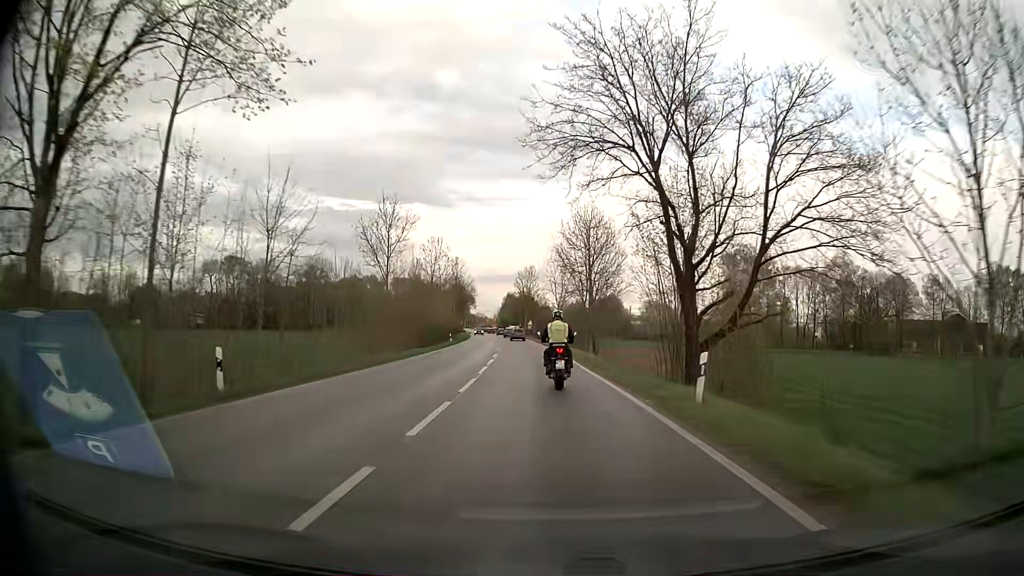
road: secondary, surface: asphalt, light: Day
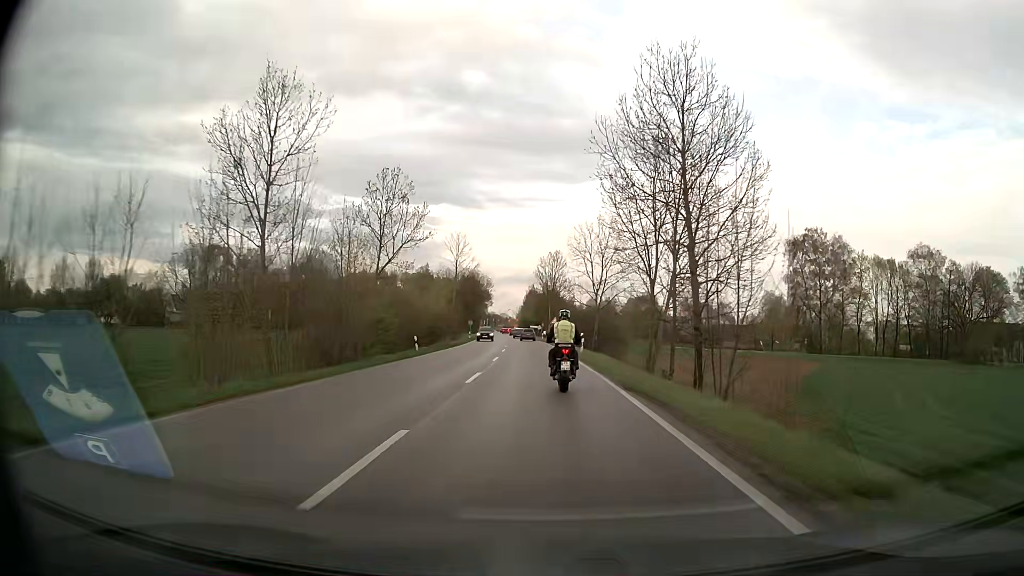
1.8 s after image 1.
(-0.6, +27.7) m; -3°
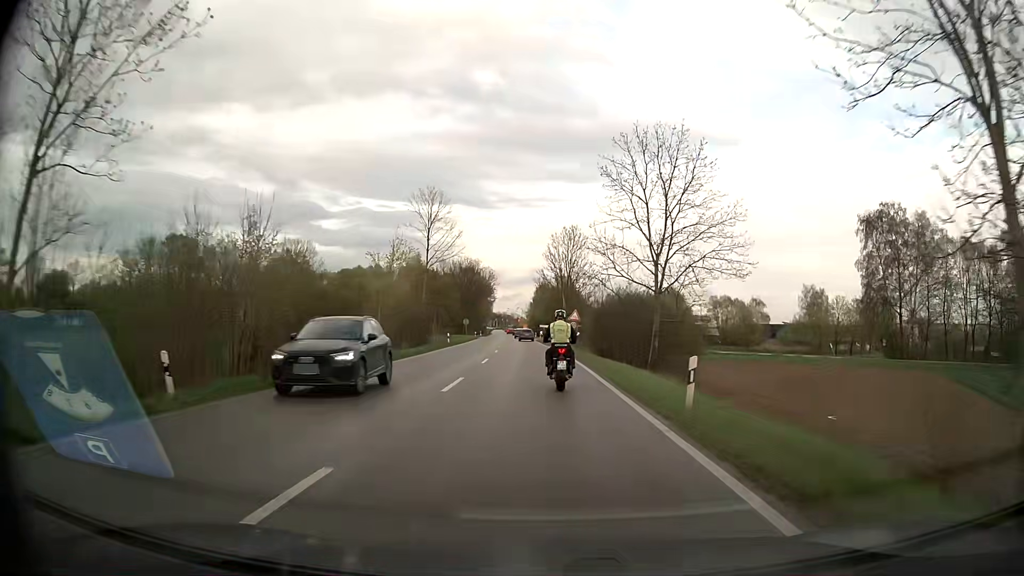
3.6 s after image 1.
(-0.1, +26.7) m; 0°
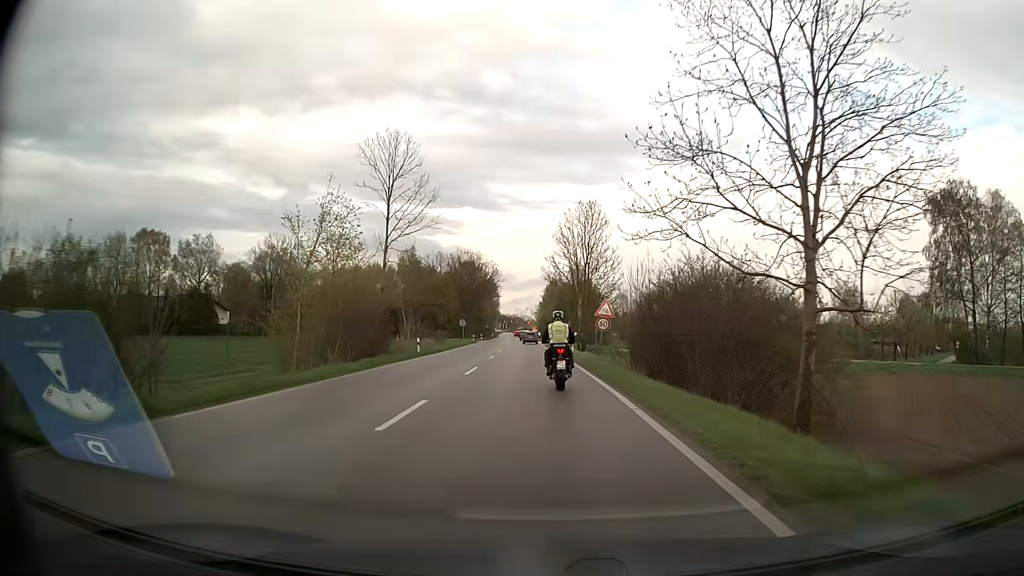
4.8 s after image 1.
(-0.2, +17.4) m; -1°
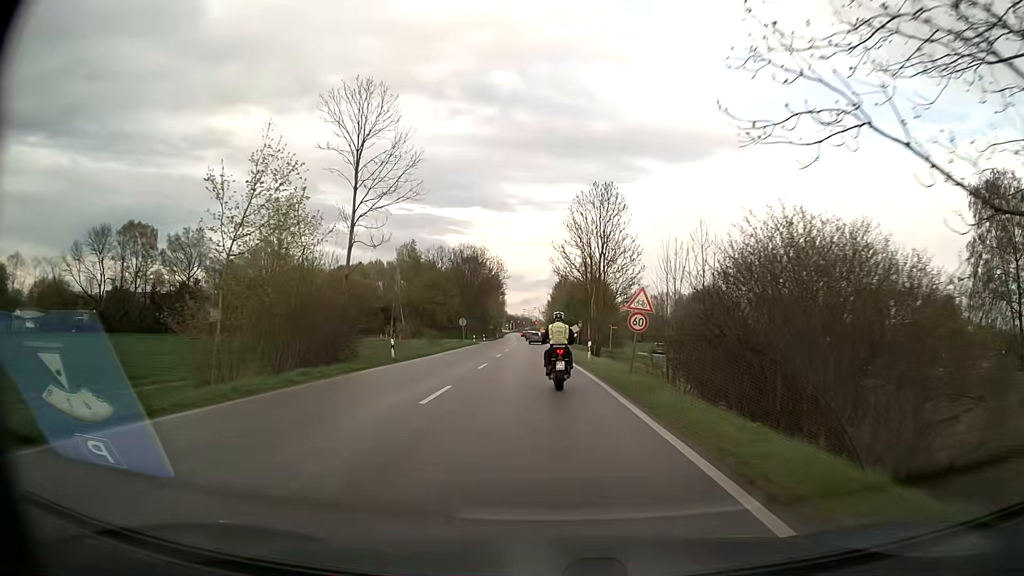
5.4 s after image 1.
(-0.1, +8.6) m; -1°
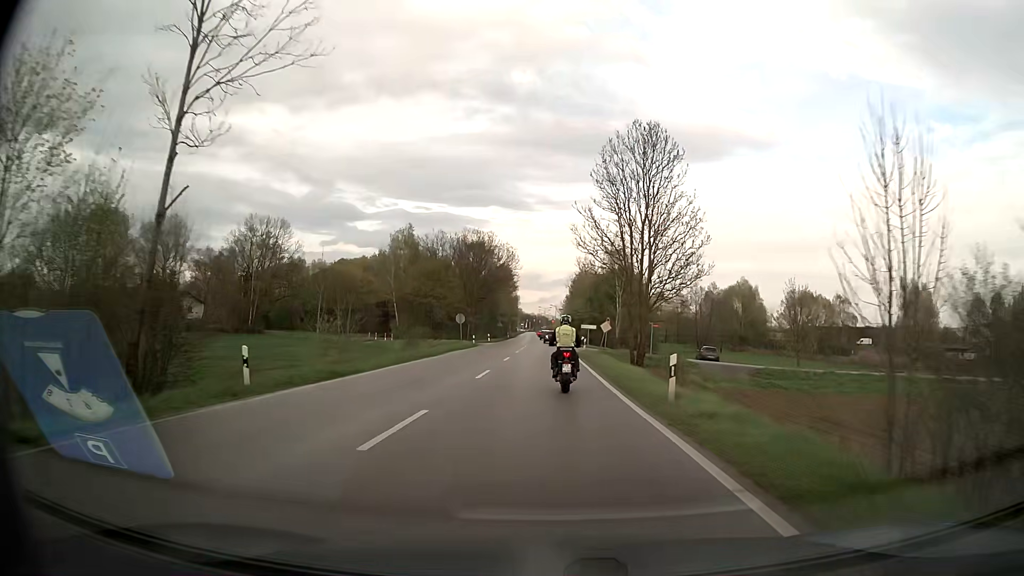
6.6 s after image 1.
(-0.2, +17.2) m; -1°
(0, +10) (0, +20) (0, +30) (0, +40) (0, +50) (0, +60) (-1, +70) (-1, +80) (-1, +90) (-1, +100) m
